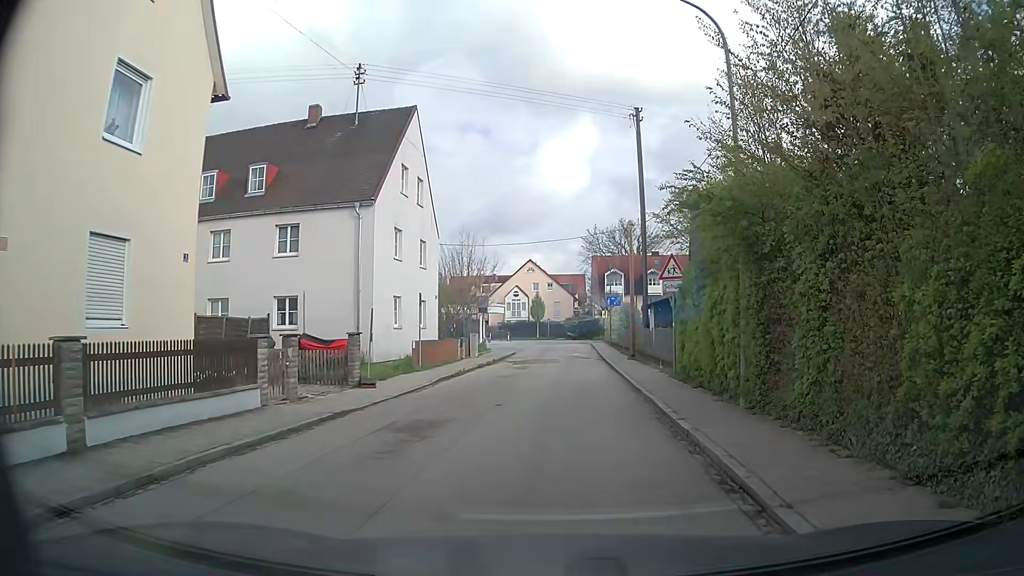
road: residential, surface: asphalt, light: Day
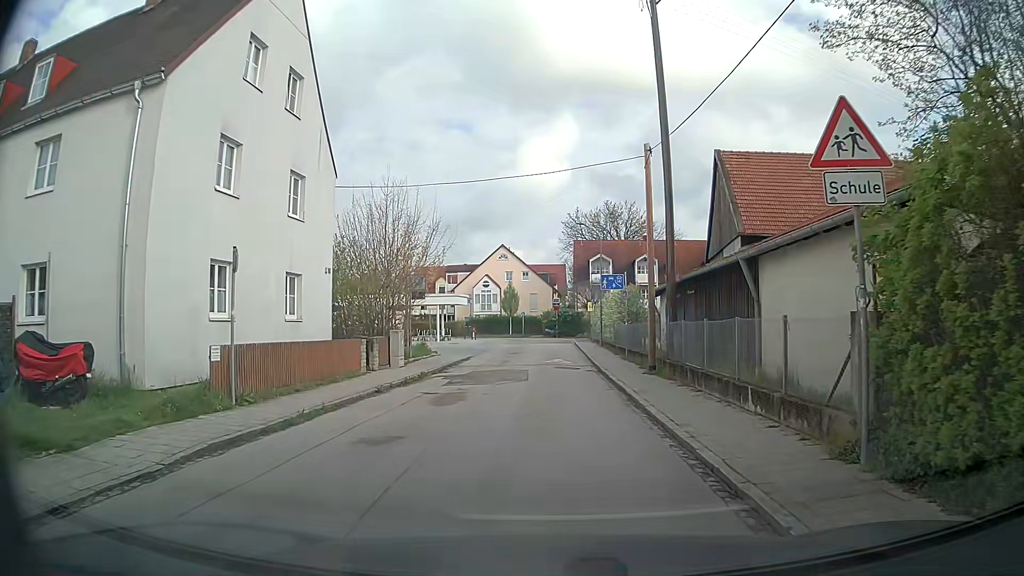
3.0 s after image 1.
(+0.6, +13.2) m; +2°
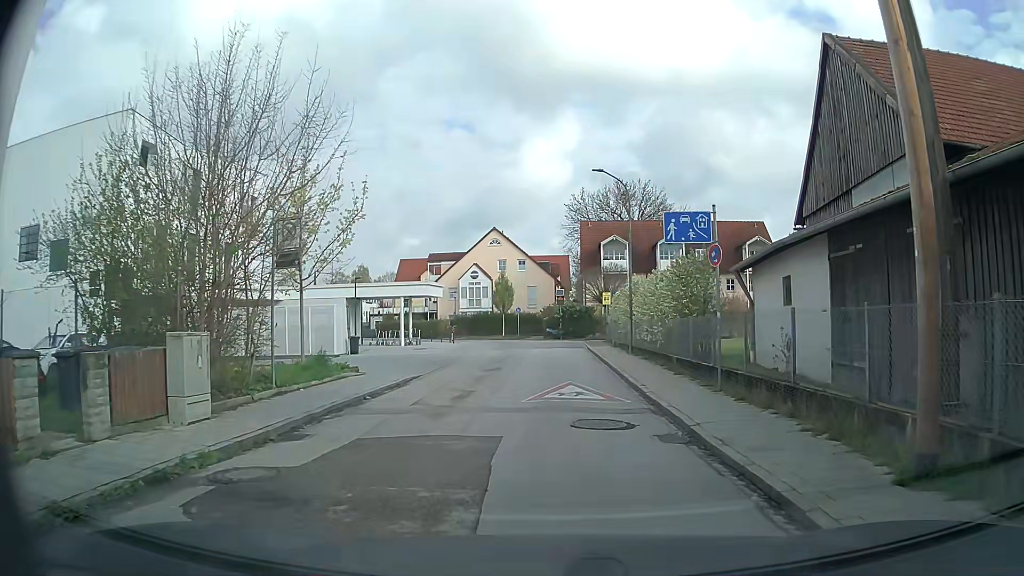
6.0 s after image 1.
(+0.1, +14.2) m; +1°
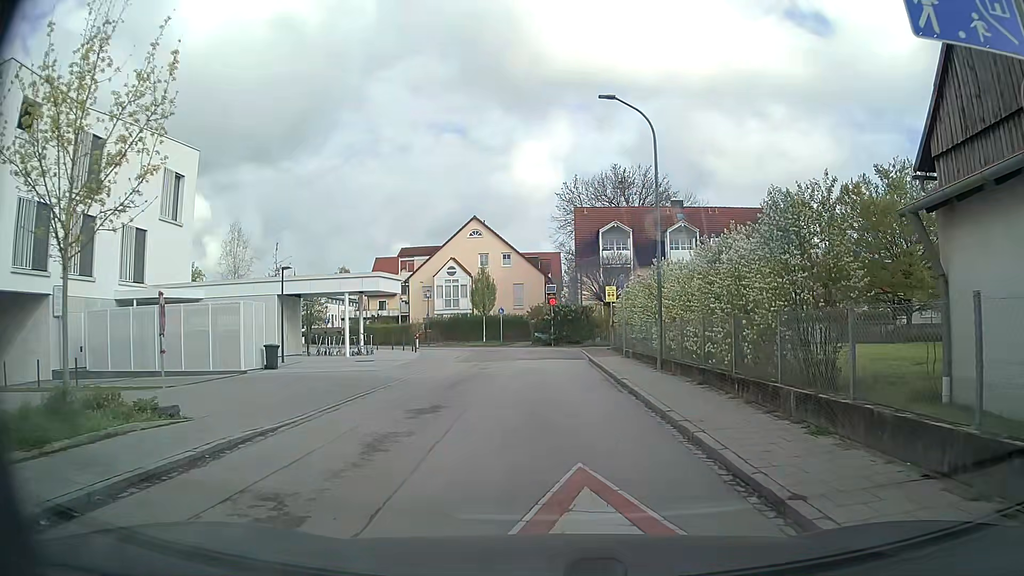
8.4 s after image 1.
(+0.1, +9.5) m; +1°
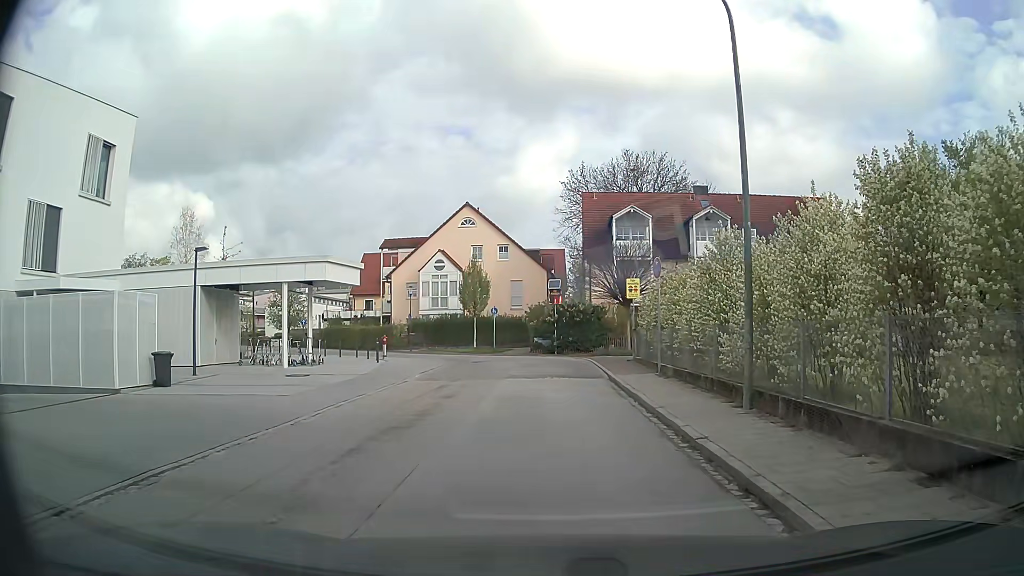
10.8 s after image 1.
(-0.1, +7.9) m; -2°
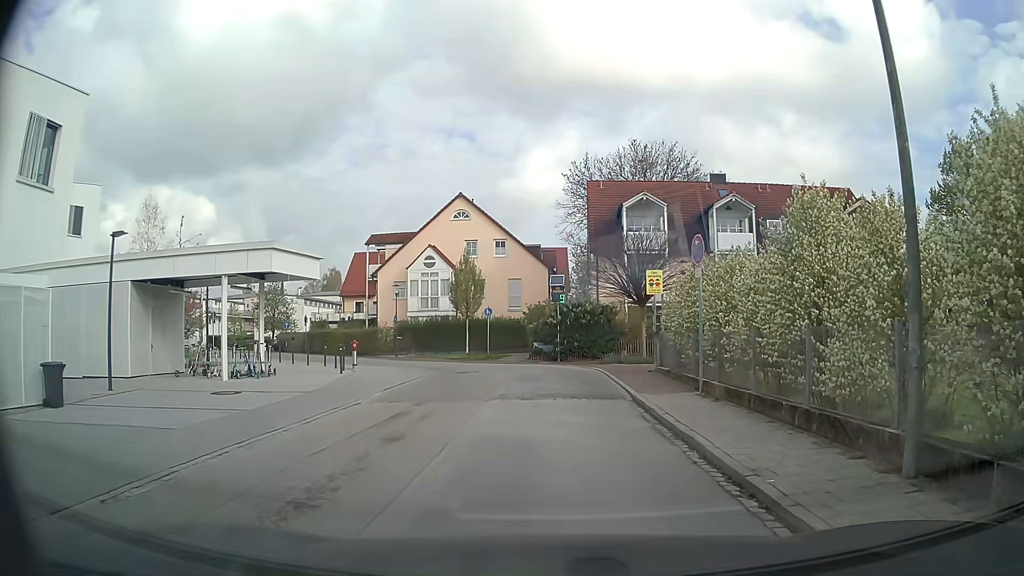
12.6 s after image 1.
(+0.1, +4.9) m; +2°
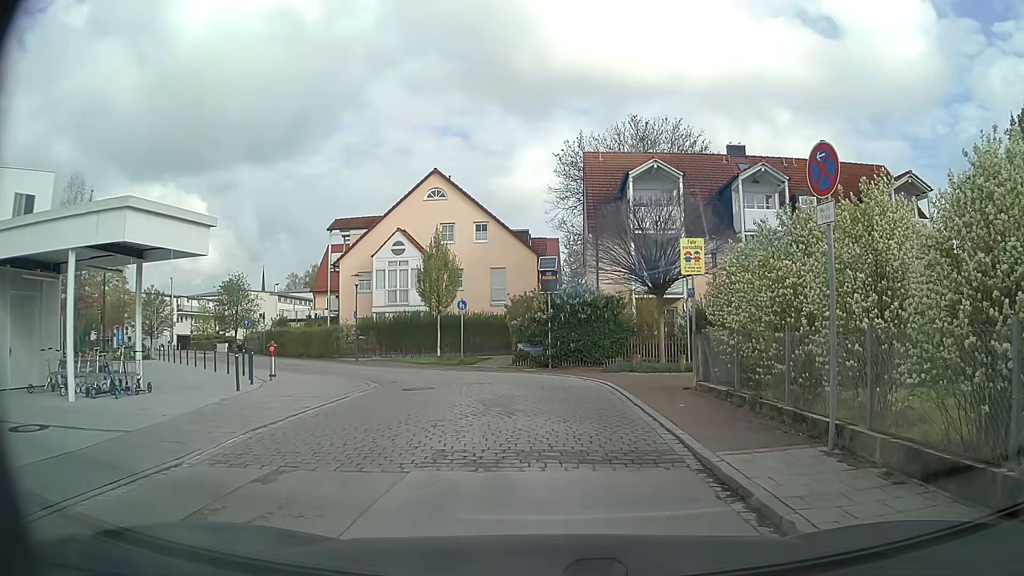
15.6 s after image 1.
(0.0, +6.9) m; +1°
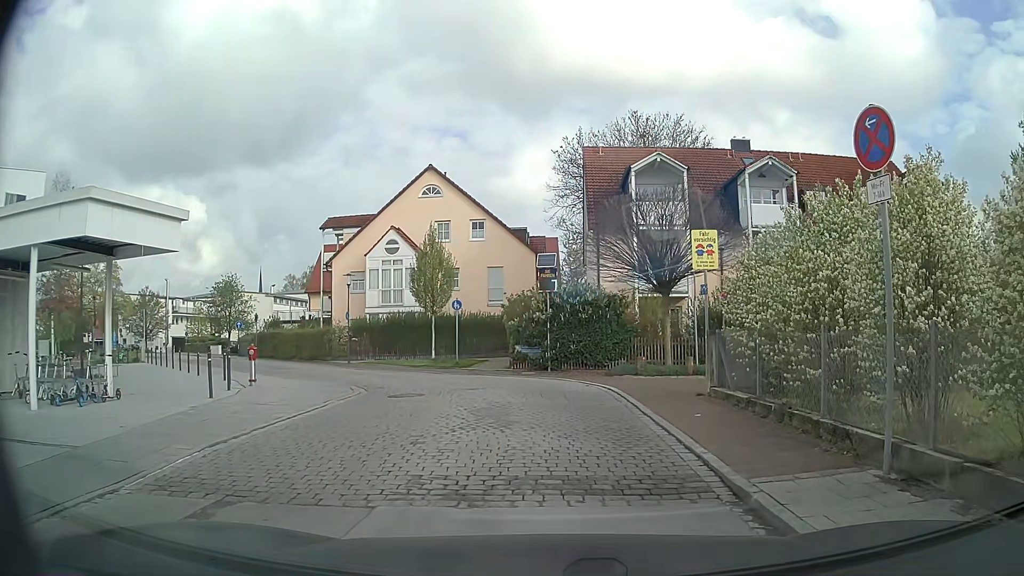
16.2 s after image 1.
(0.0, +1.3) m; -1°
